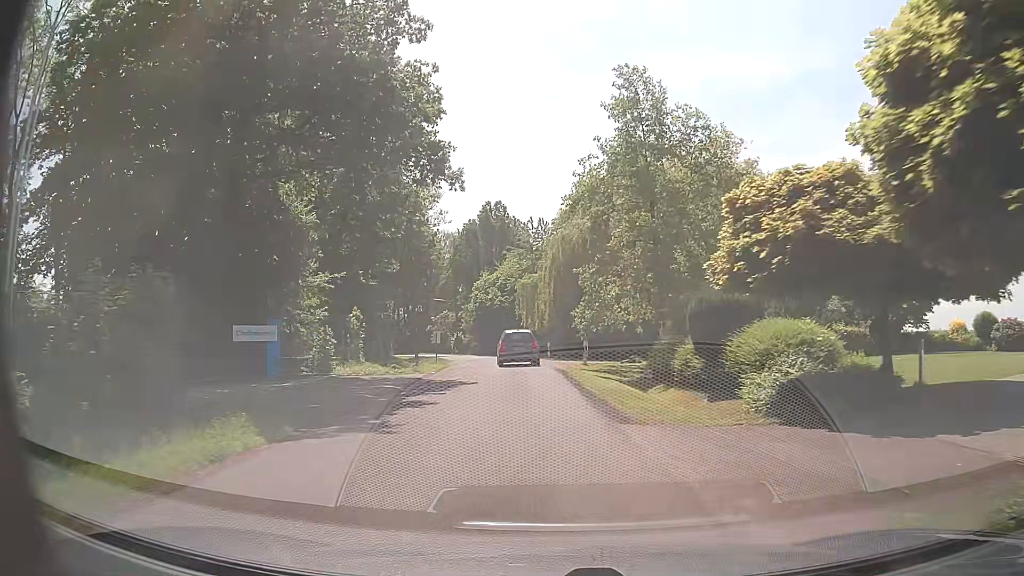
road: residential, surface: asphalt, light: Day
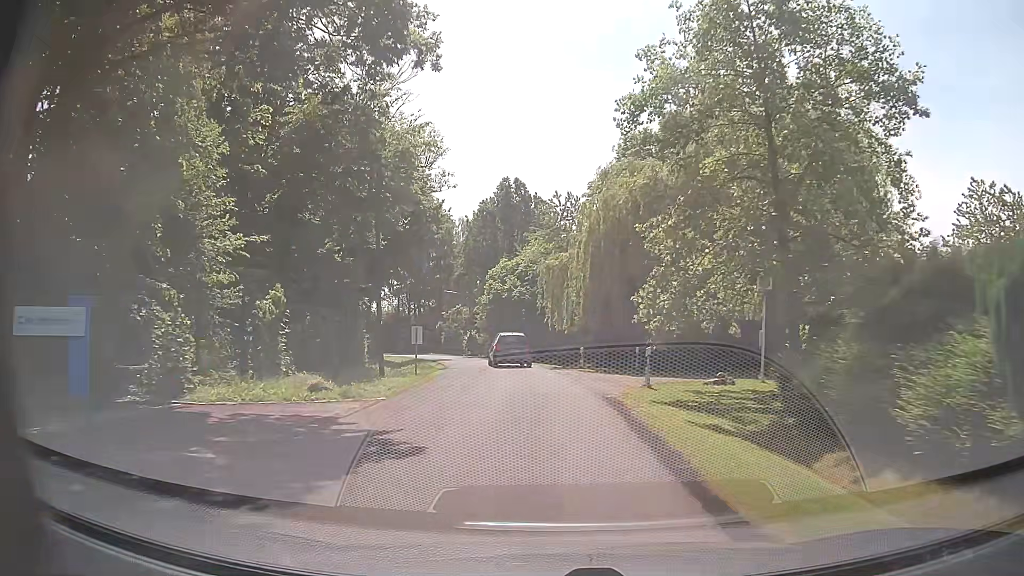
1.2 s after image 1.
(-0.3, +11.6) m; -2°
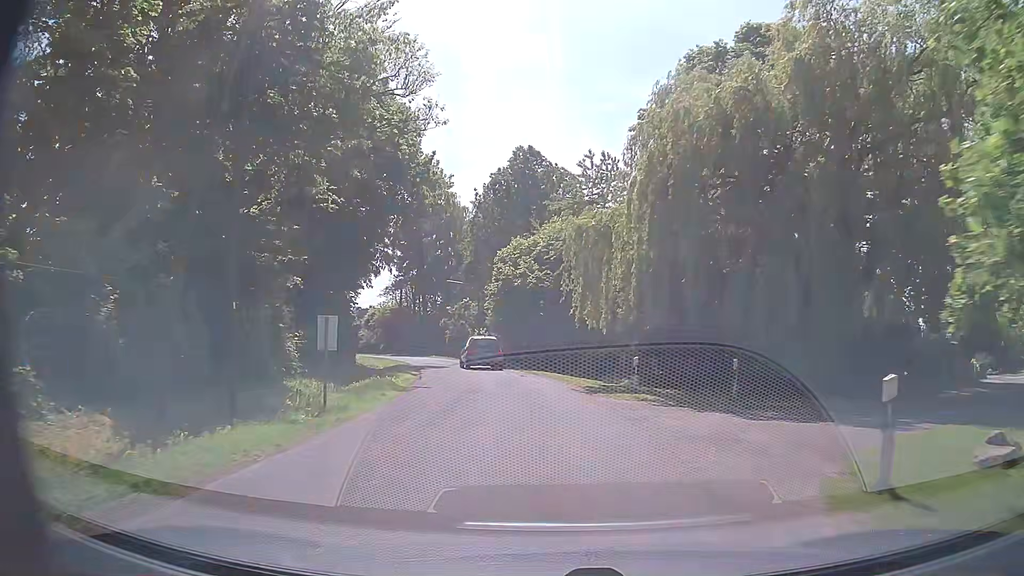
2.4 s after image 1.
(-0.1, +11.8) m; -1°
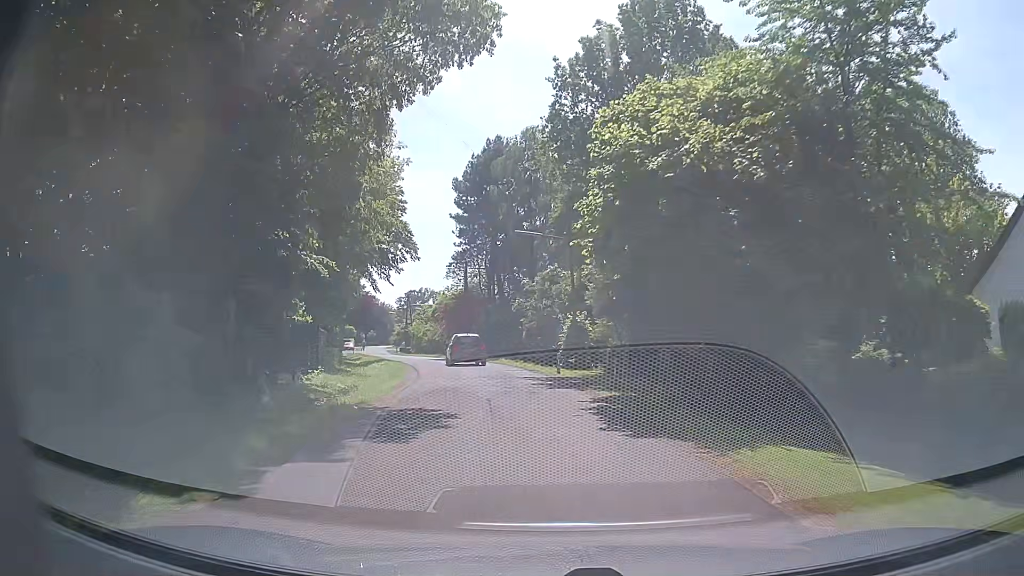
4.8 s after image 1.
(-1.5, +24.2) m; -8°
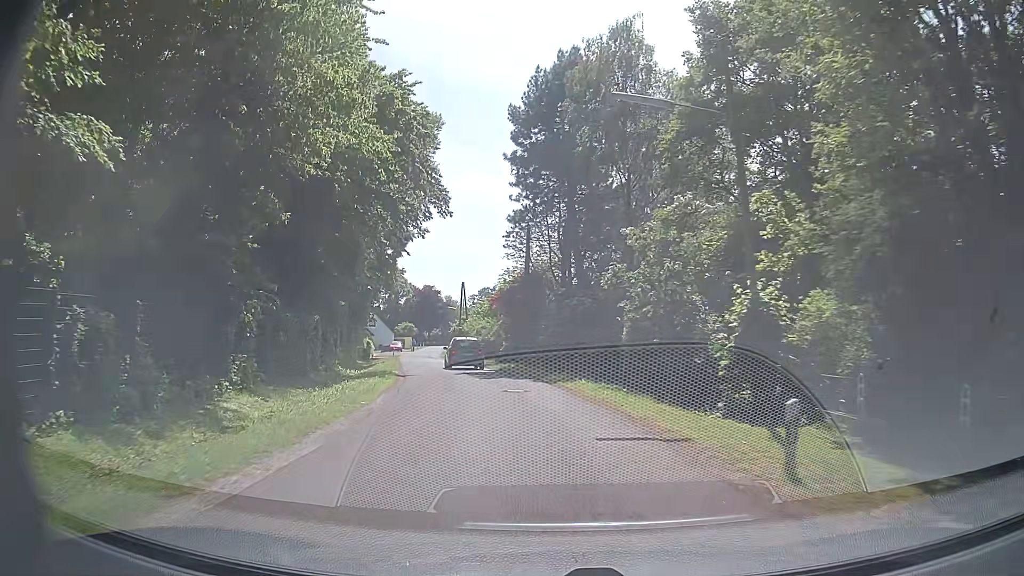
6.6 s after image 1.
(-1.4, +19.0) m; -7°
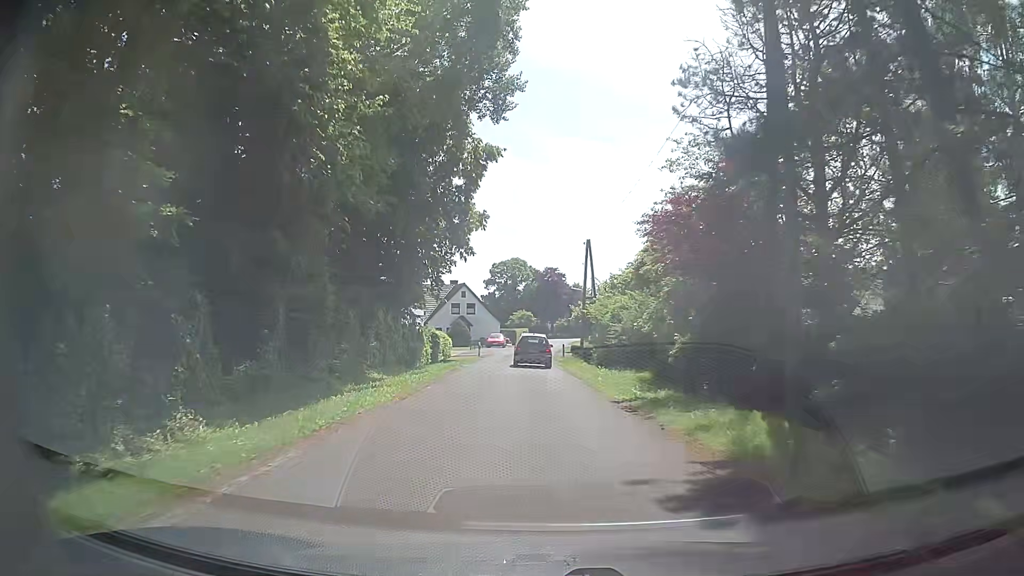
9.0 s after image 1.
(-2.7, +27.0) m; -10°
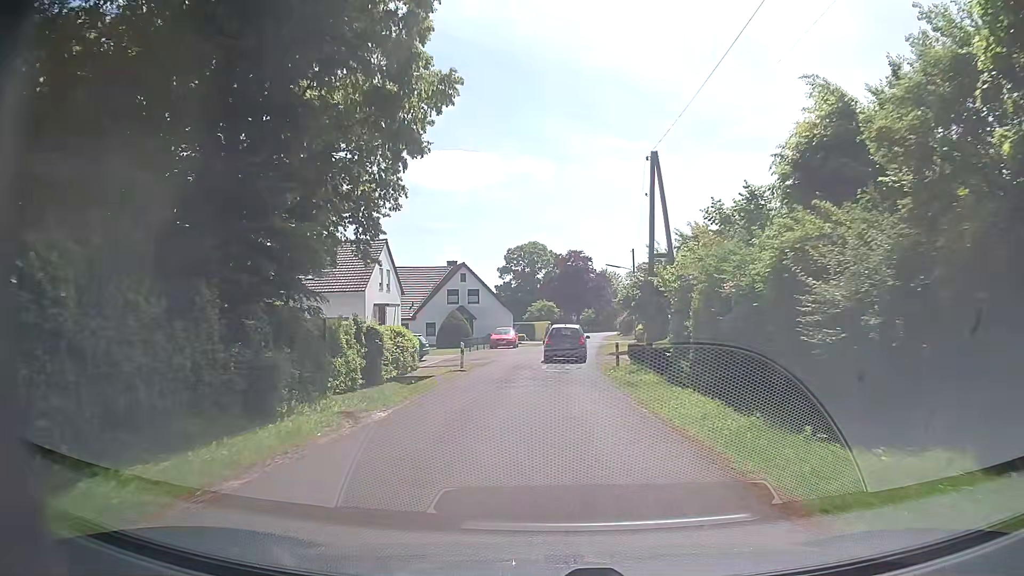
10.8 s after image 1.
(-0.9, +21.2) m; -3°
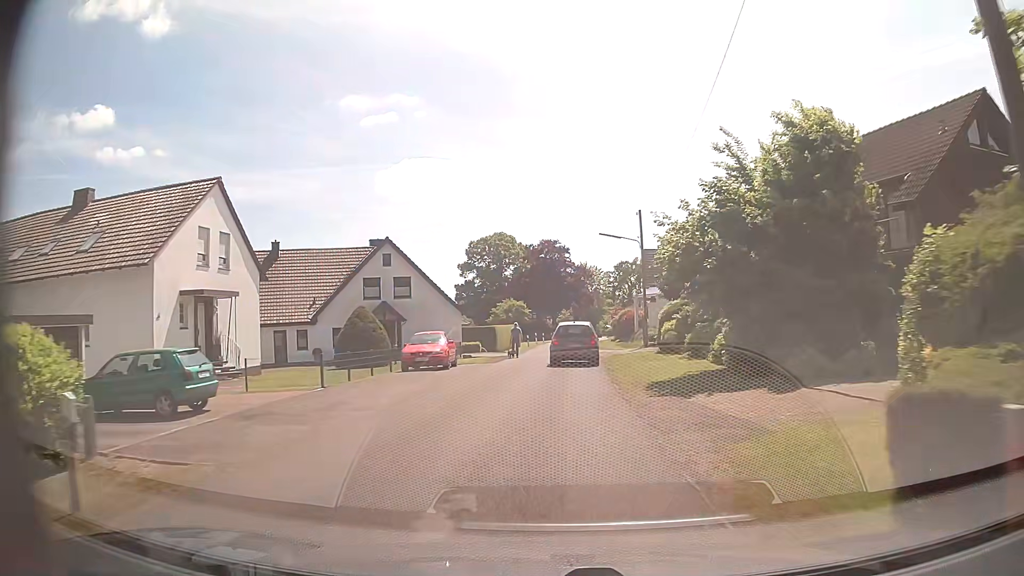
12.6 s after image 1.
(+0.3, +21.4) m; +2°
(0, +10) (0, +20) (+1, +30) (+2, +40) (+2, +50) (+2, +60) (+3, +70) (+4, +80) (+6, +90) (+8, +100) m
